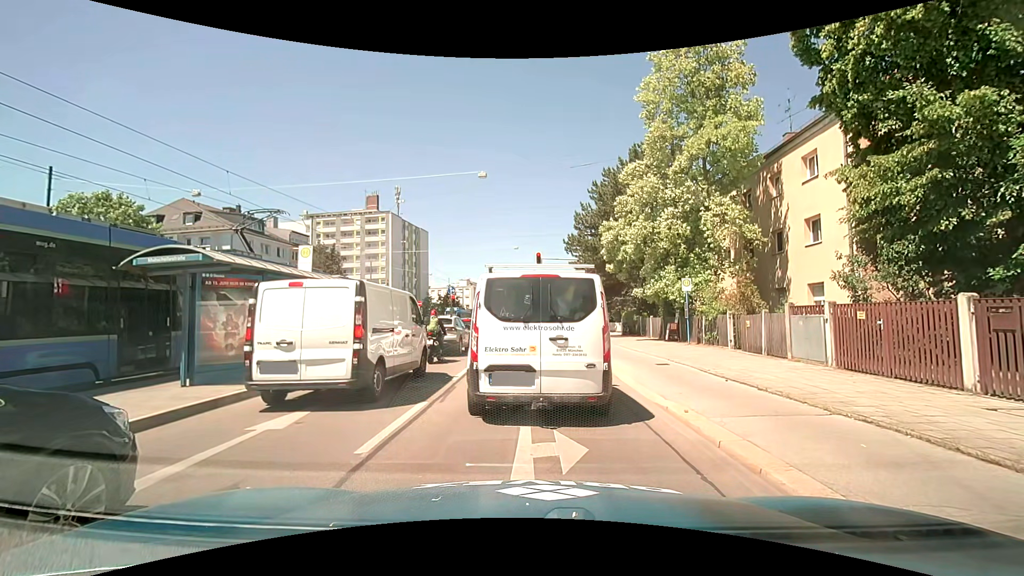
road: primary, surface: asphalt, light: Day
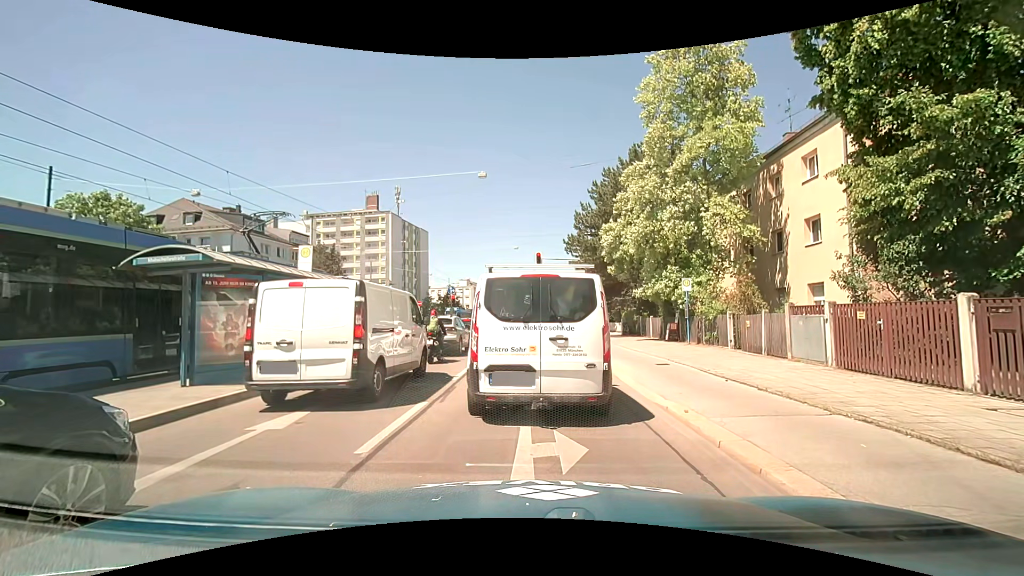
(0.0, 0.0) m; 0°
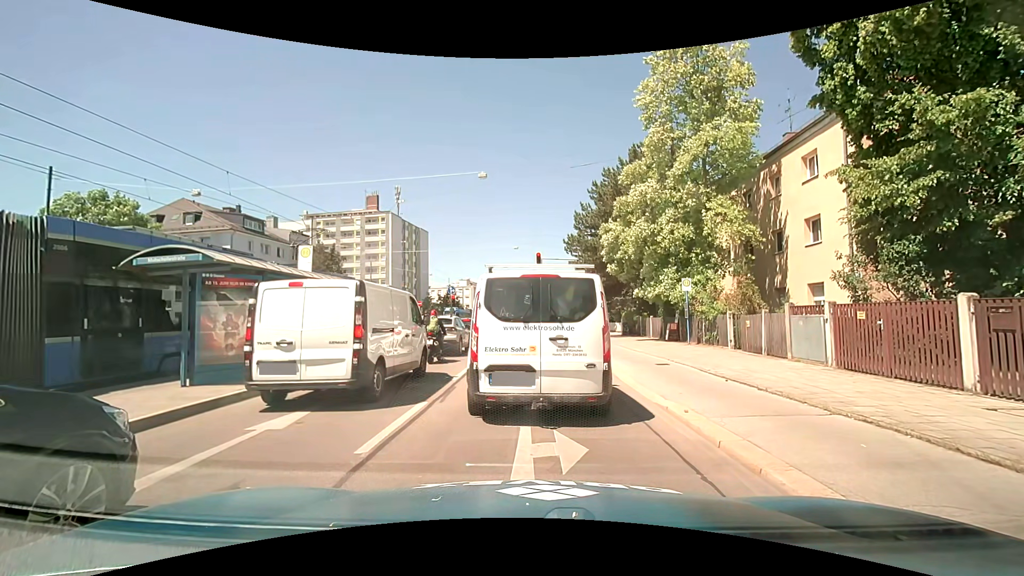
(0.0, 0.0) m; 0°
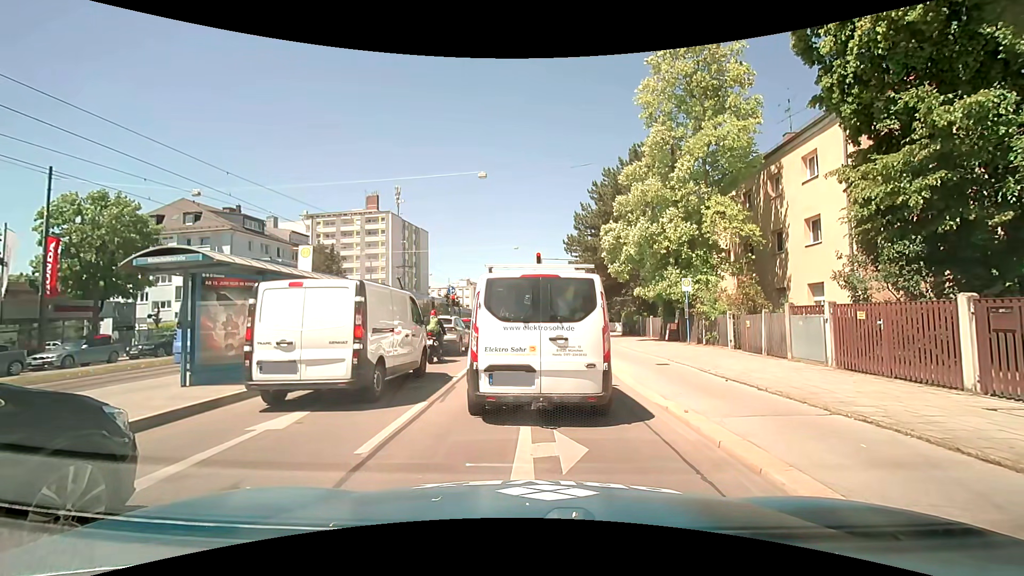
(0.0, 0.0) m; 0°
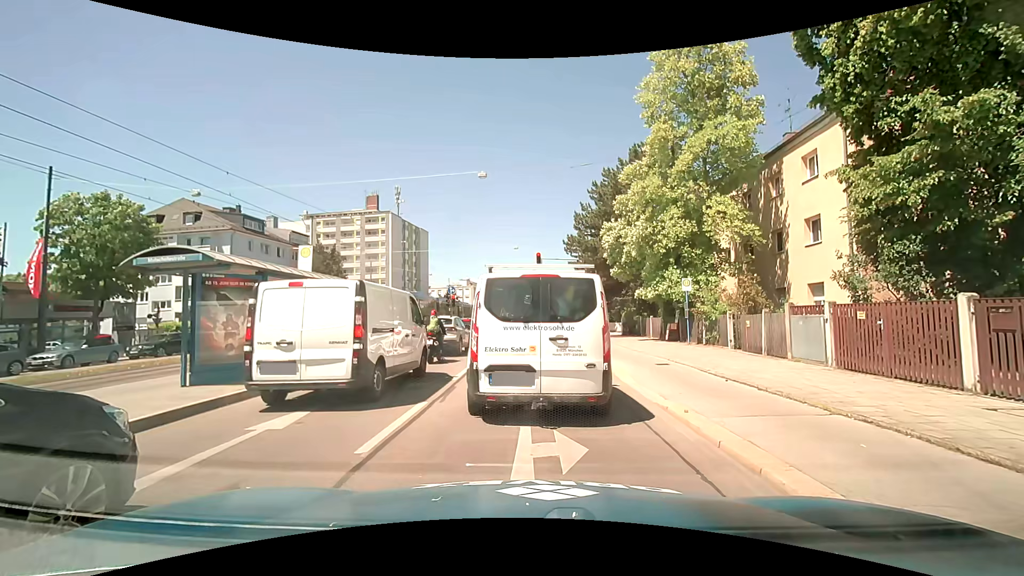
(0.0, 0.0) m; 0°
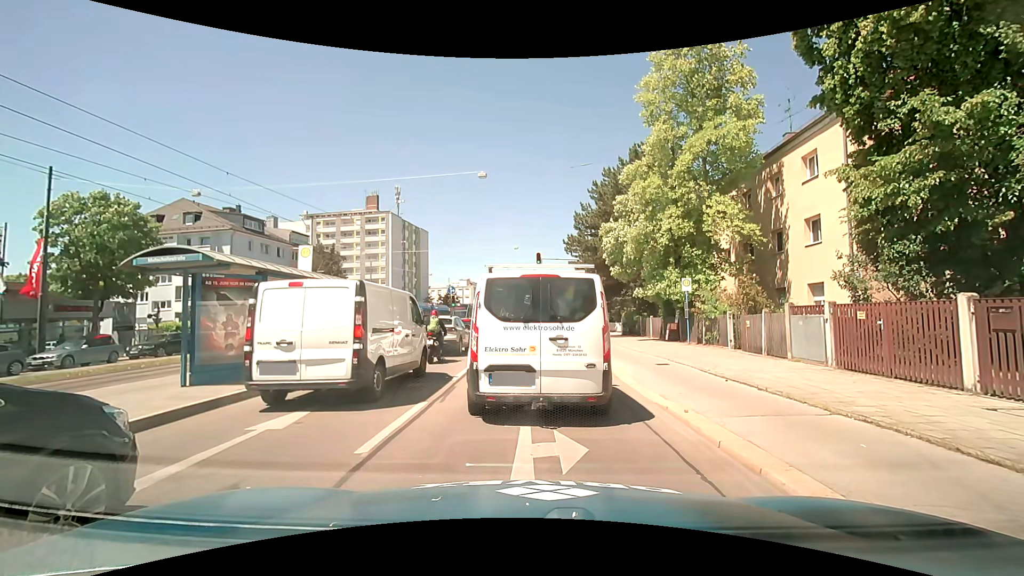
(0.0, 0.0) m; 0°
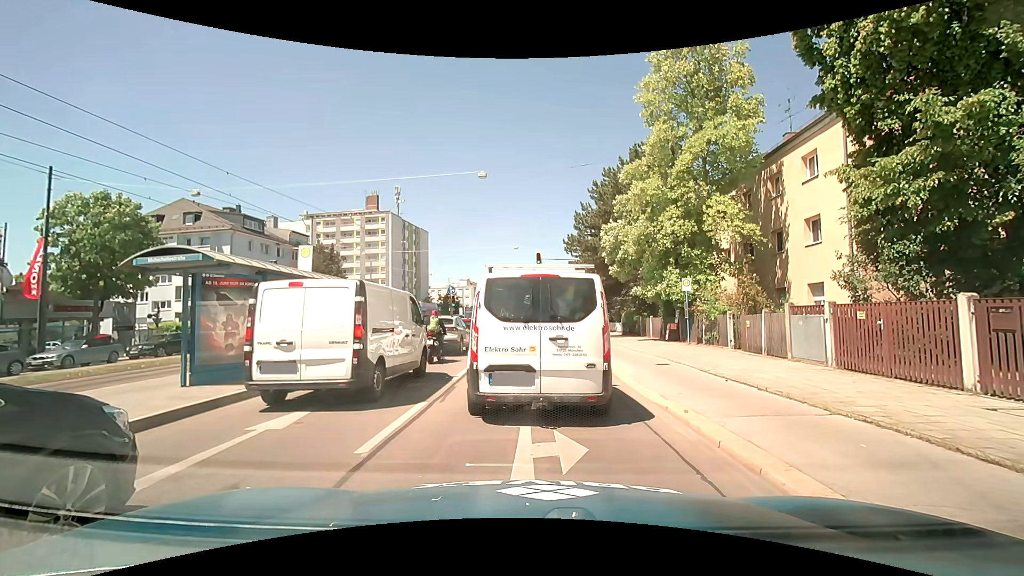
(0.0, 0.0) m; 0°
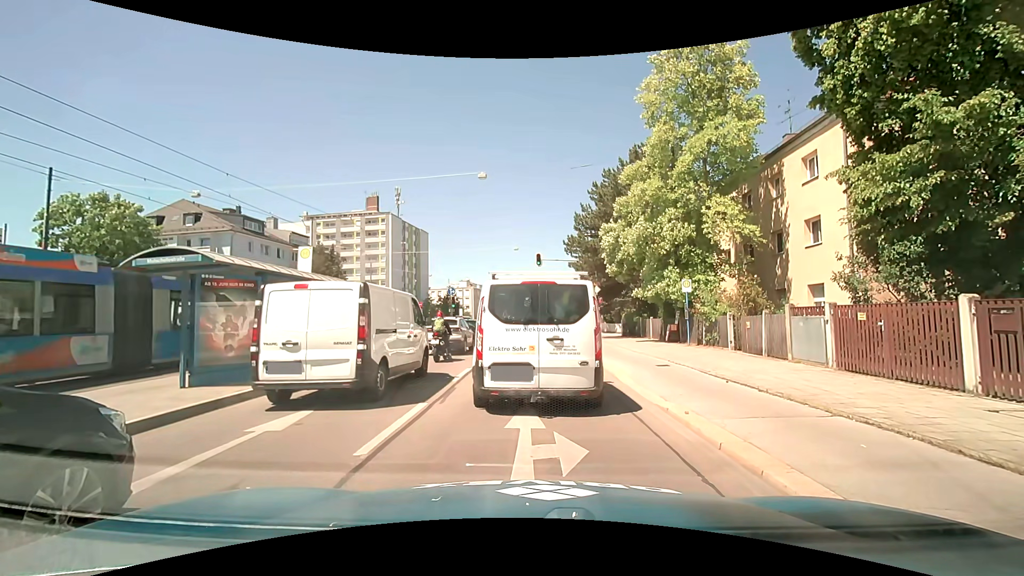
(0.0, 0.0) m; 0°
(0, +10) (0, +20) (0, +30) (+1, +40) (+1, +50) (+1, +60) (+1, +70) (+2, +80) (+2, +90) (+3, +100) m
